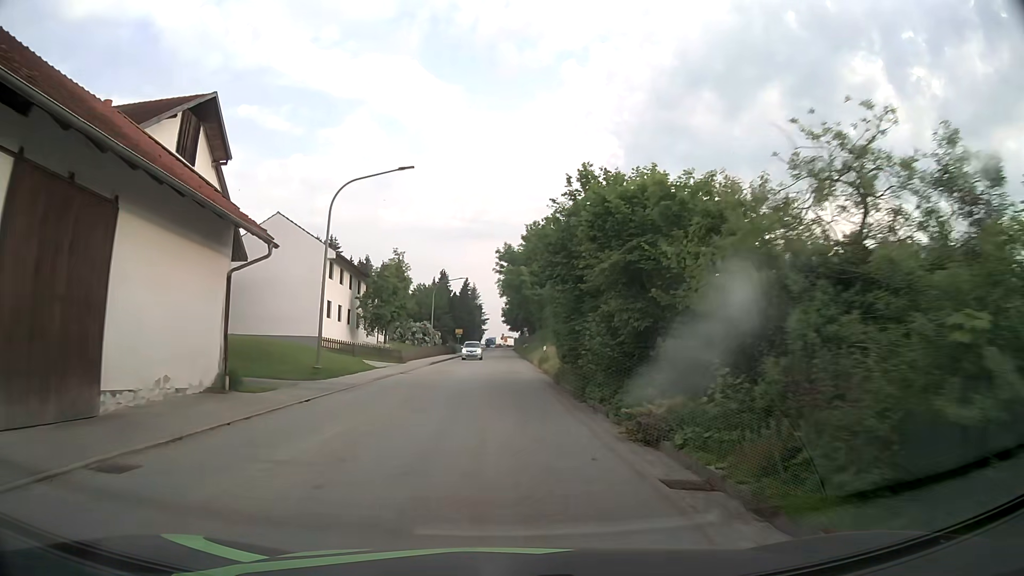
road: tertiary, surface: asphalt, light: Day
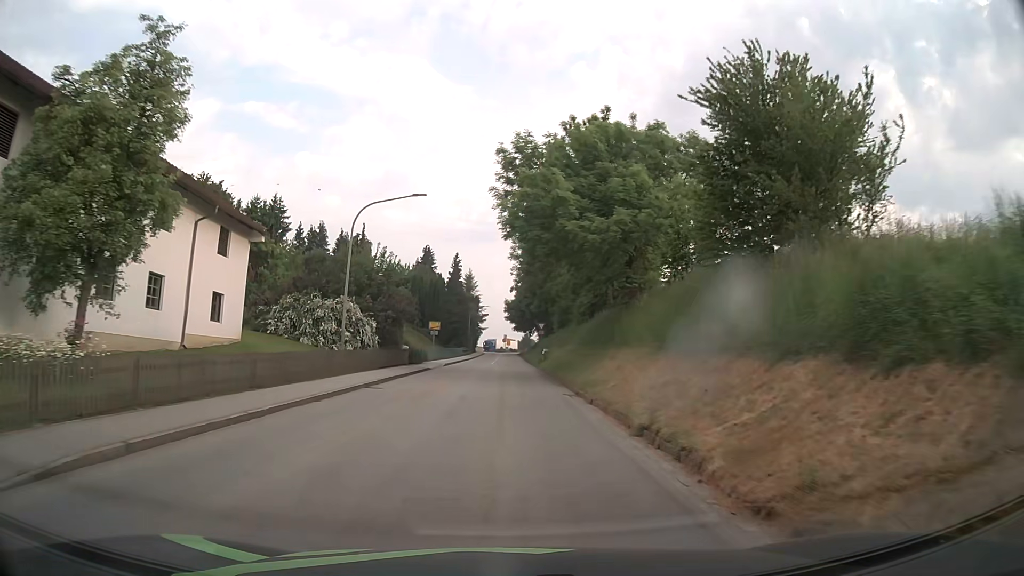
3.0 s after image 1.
(-0.4, +37.0) m; 0°
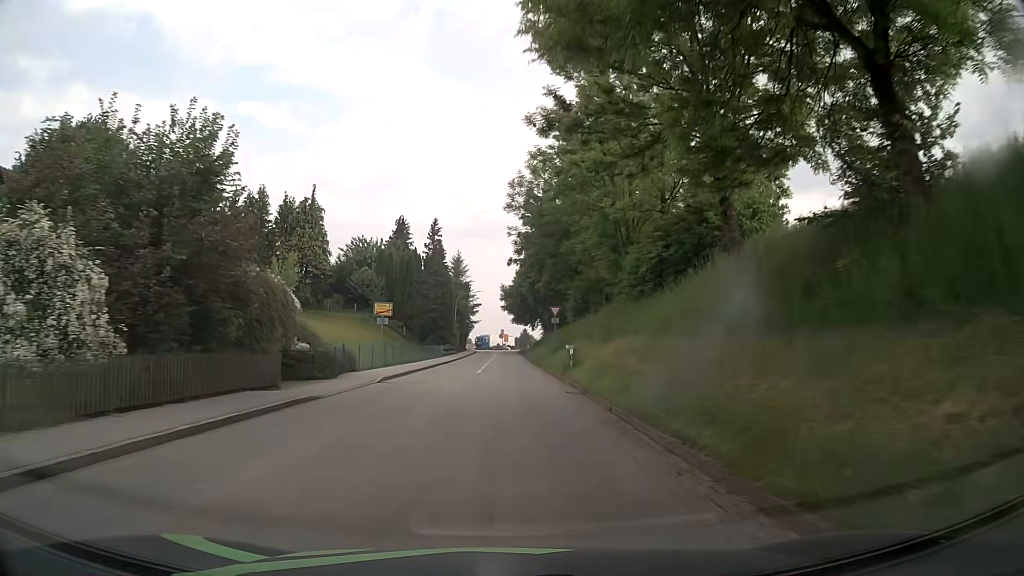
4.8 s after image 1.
(+0.1, +23.2) m; 0°
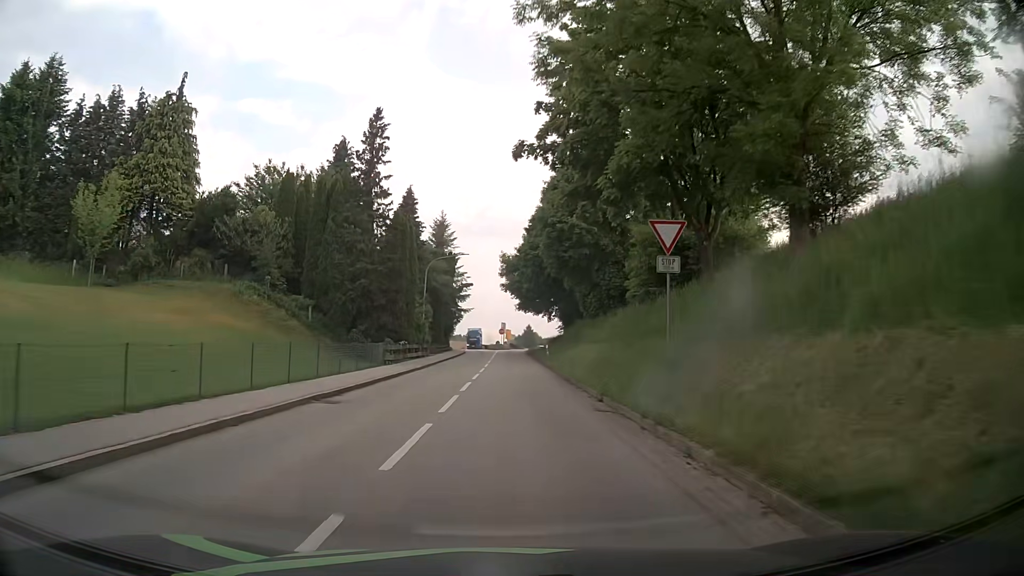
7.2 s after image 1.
(-0.2, +32.2) m; -1°
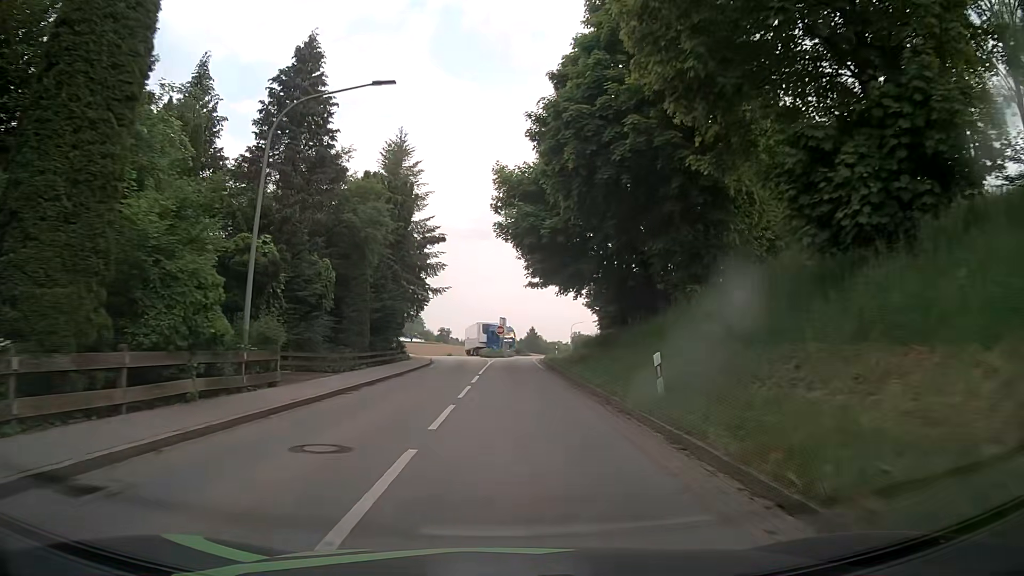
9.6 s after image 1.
(+0.4, +33.1) m; +1°
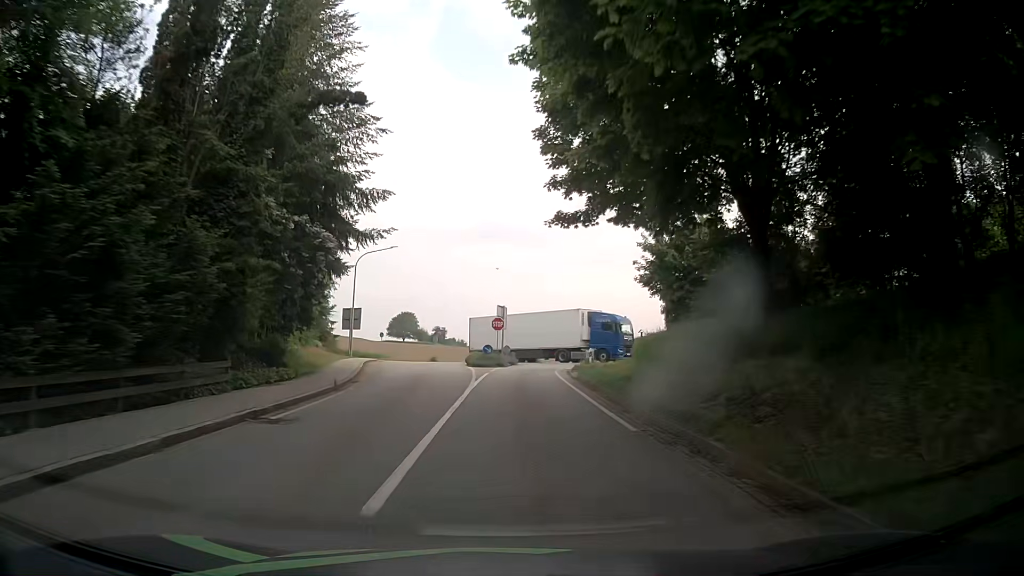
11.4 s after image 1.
(-0.2, +23.1) m; -1°
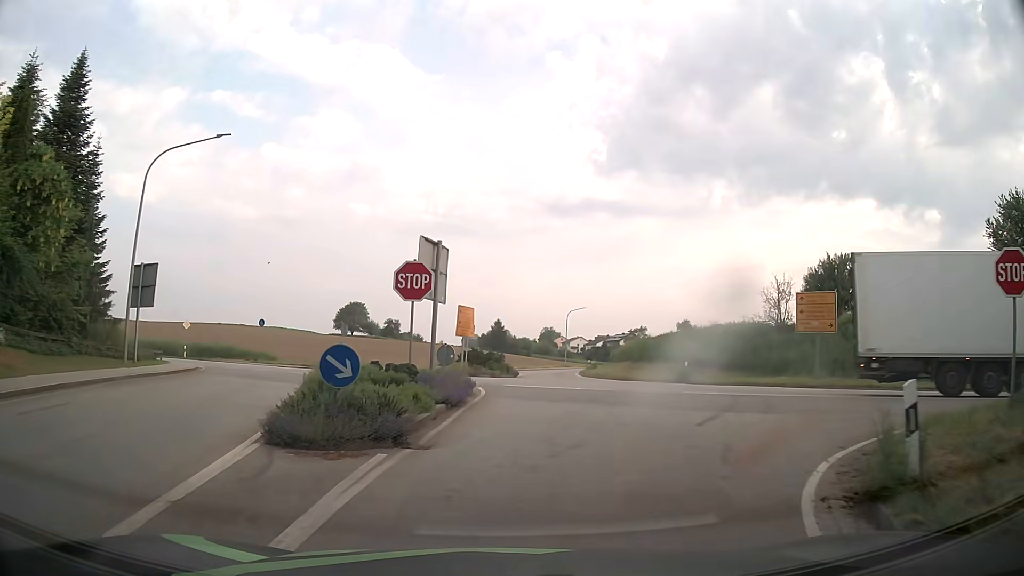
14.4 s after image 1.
(+0.6, +30.2) m; +3°
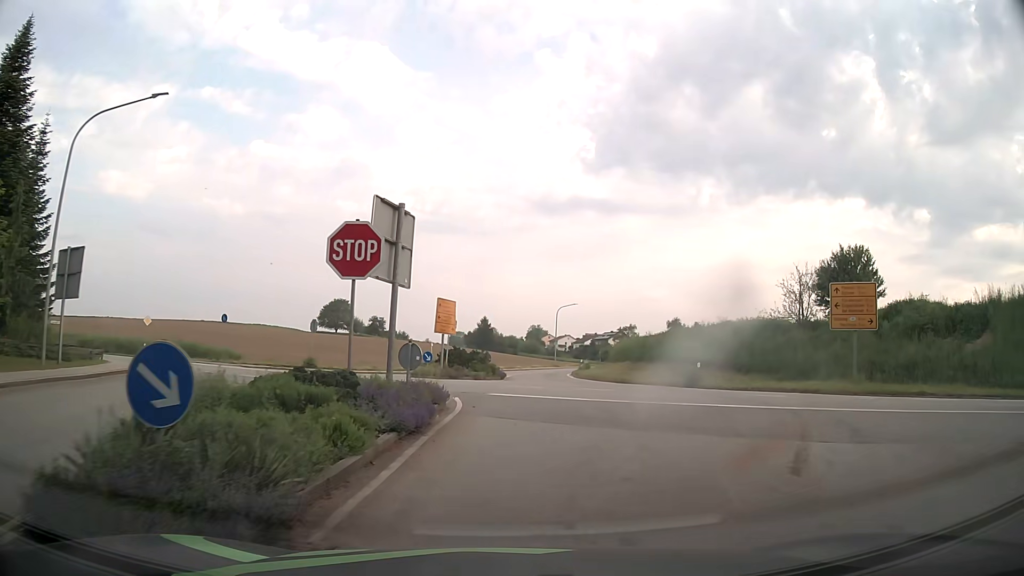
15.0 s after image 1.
(+0.1, +4.7) m; +2°
(0, +10) (+1, +20) (-4, +28) (-12, +34) (-20, +39) (-29, +45) (-37, +50) (-46, +55) (-54, +60) (-63, +66) m
